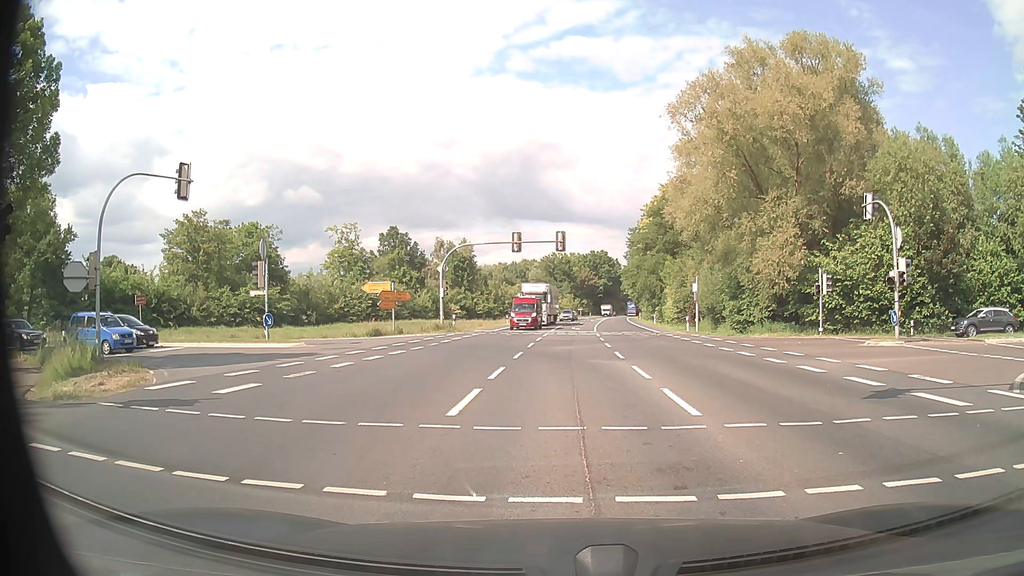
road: primary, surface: asphalt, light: Day
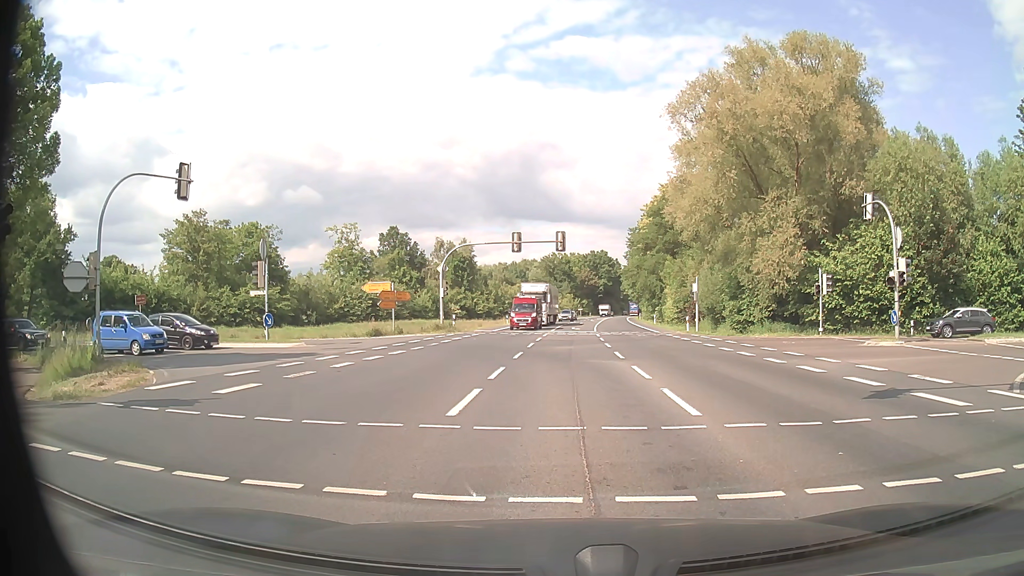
(0.0, 0.0) m; 0°
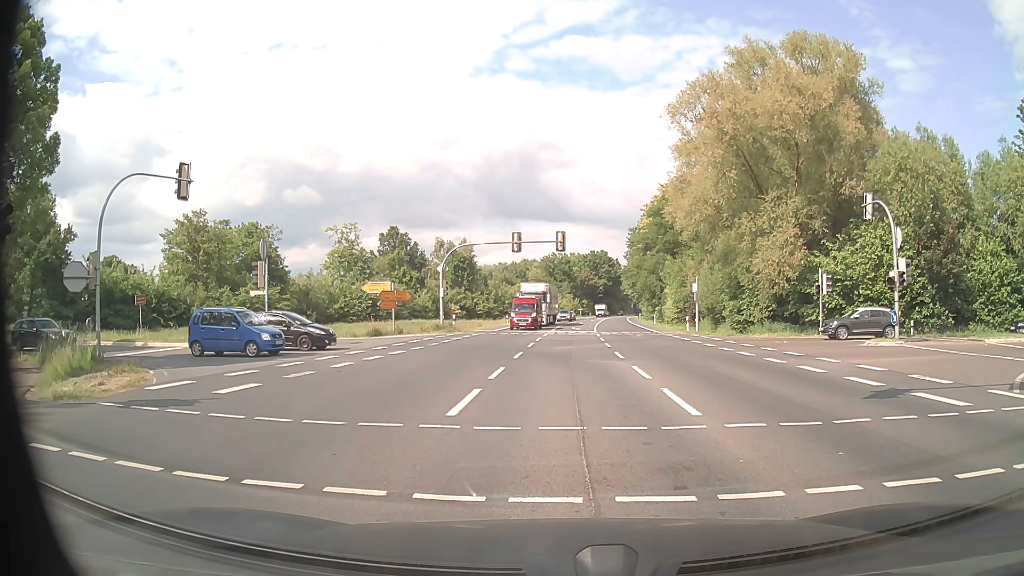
(0.0, 0.0) m; 0°
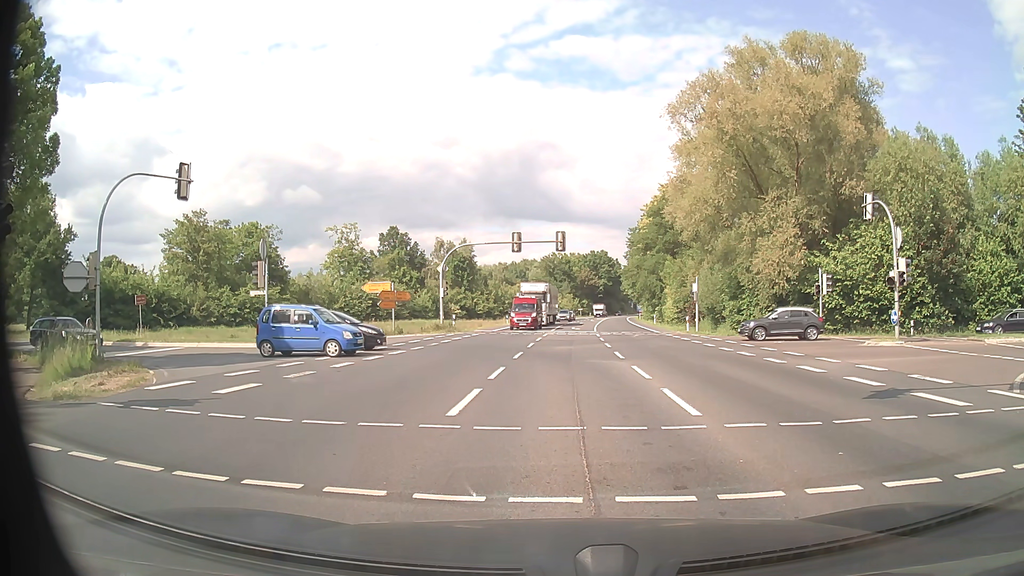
(0.0, 0.0) m; 0°
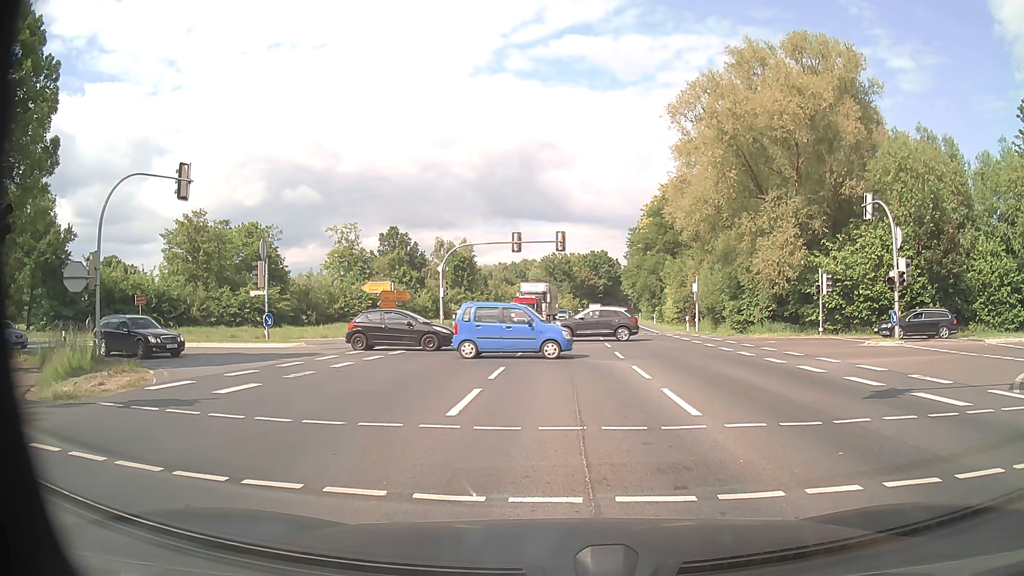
(0.0, 0.0) m; 0°
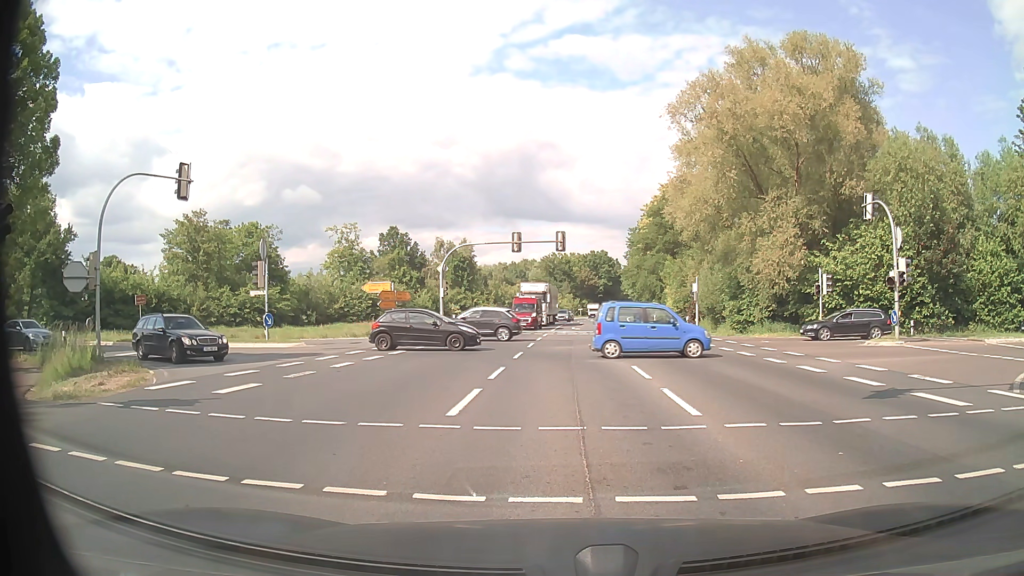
(0.0, 0.0) m; 0°
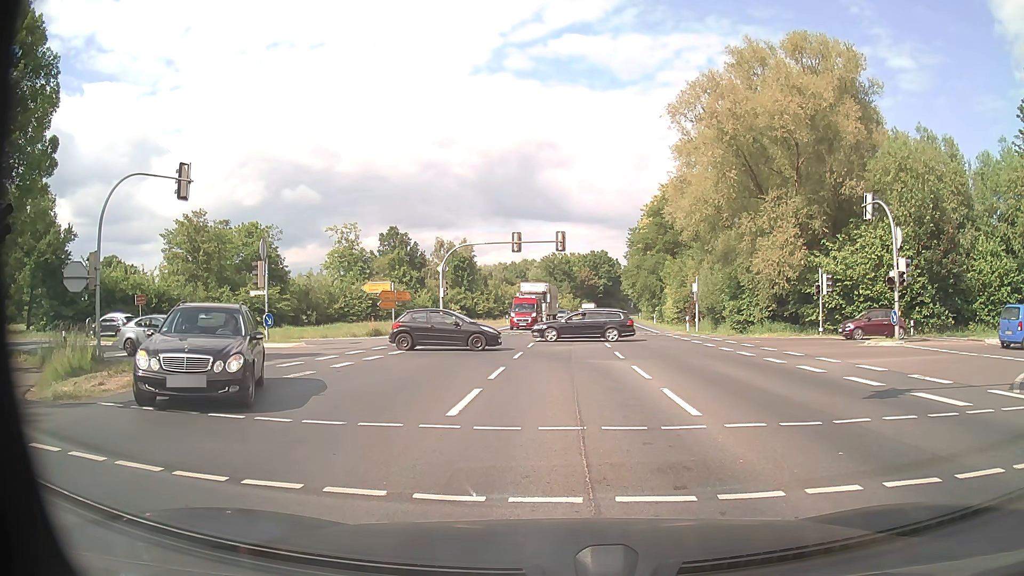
(0.0, 0.0) m; 0°
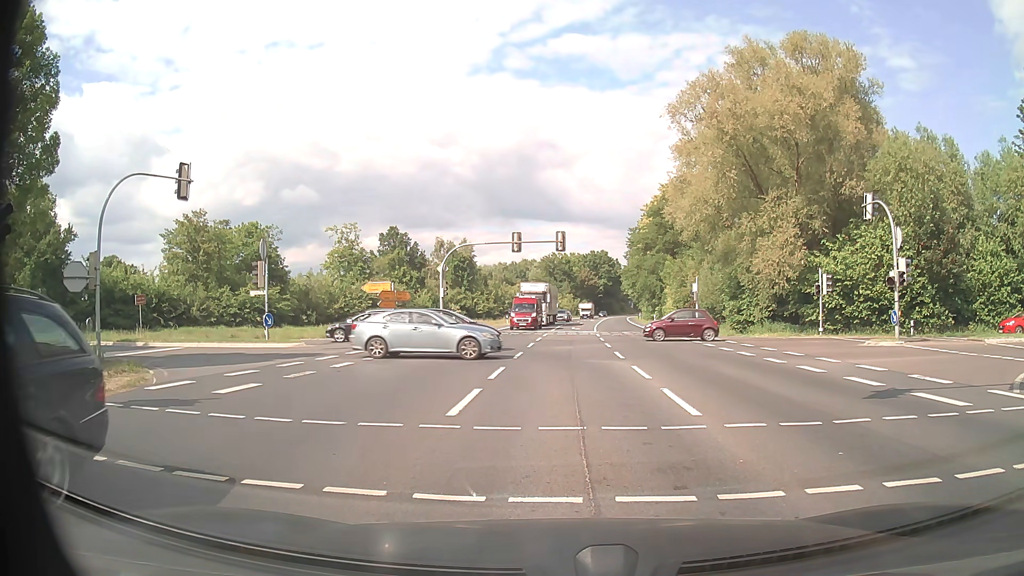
(0.0, 0.0) m; 0°
